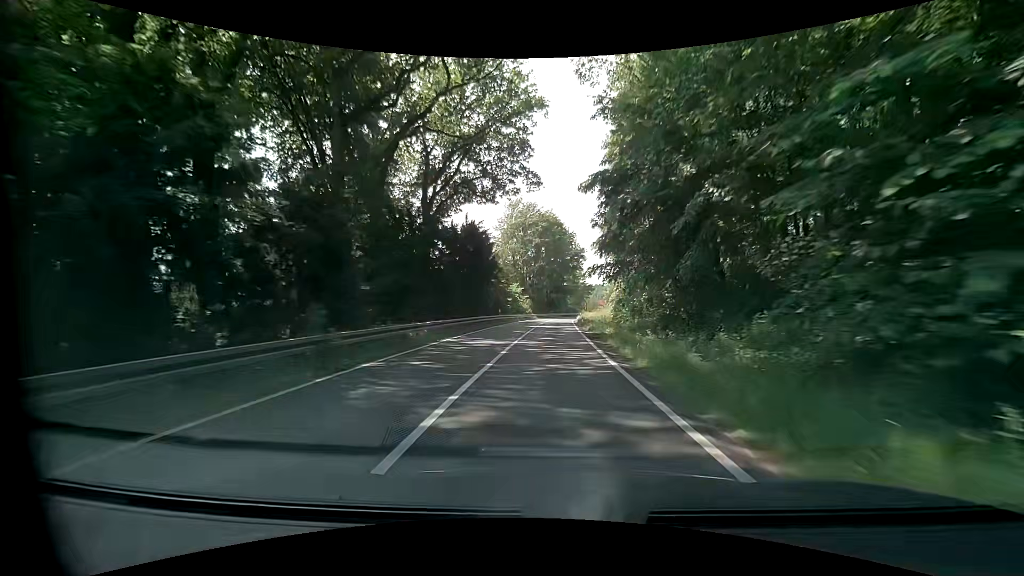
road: secondary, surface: asphalt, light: Day
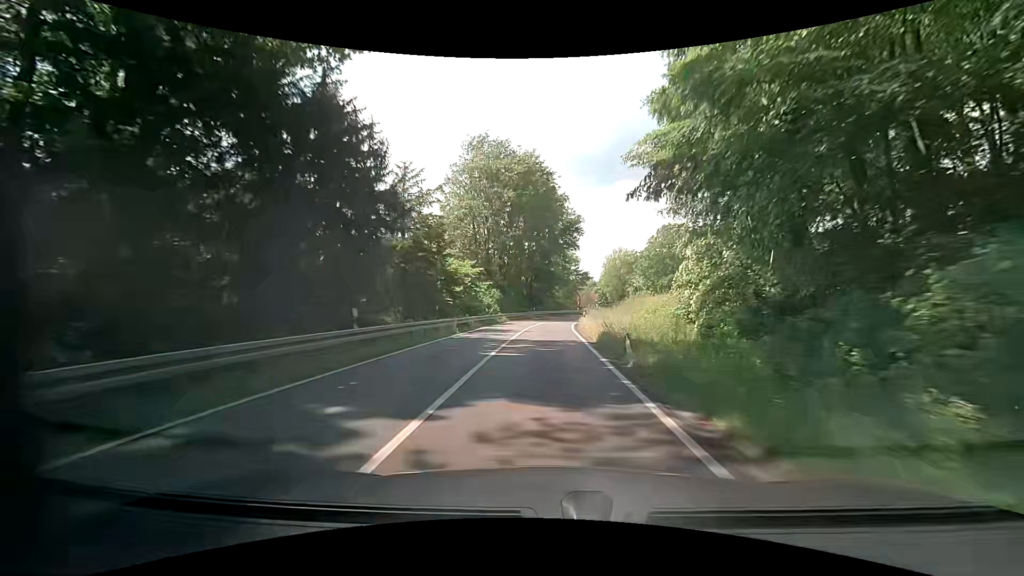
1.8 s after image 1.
(+0.4, +31.8) m; +3°
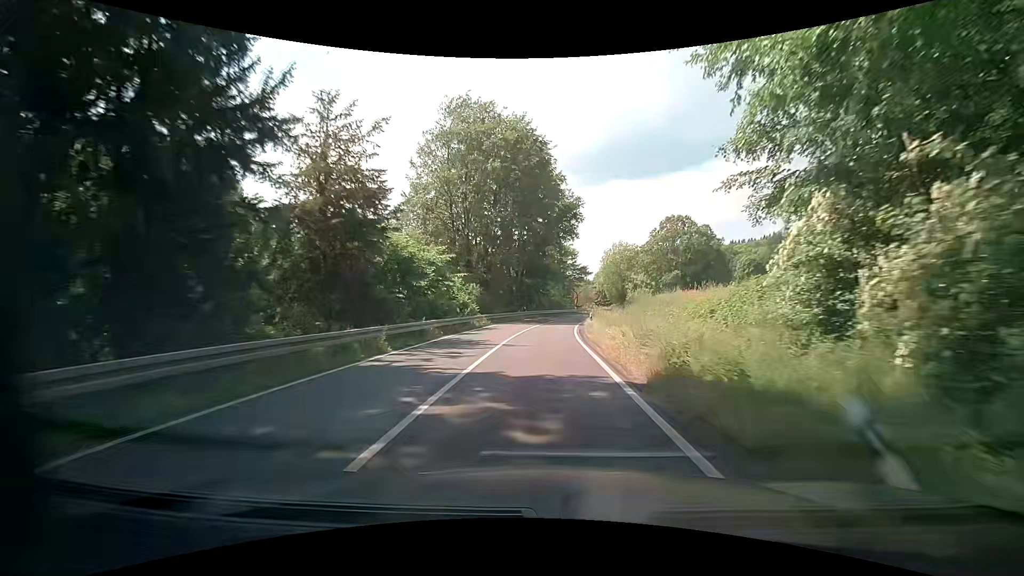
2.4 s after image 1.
(-0.1, +10.4) m; 0°
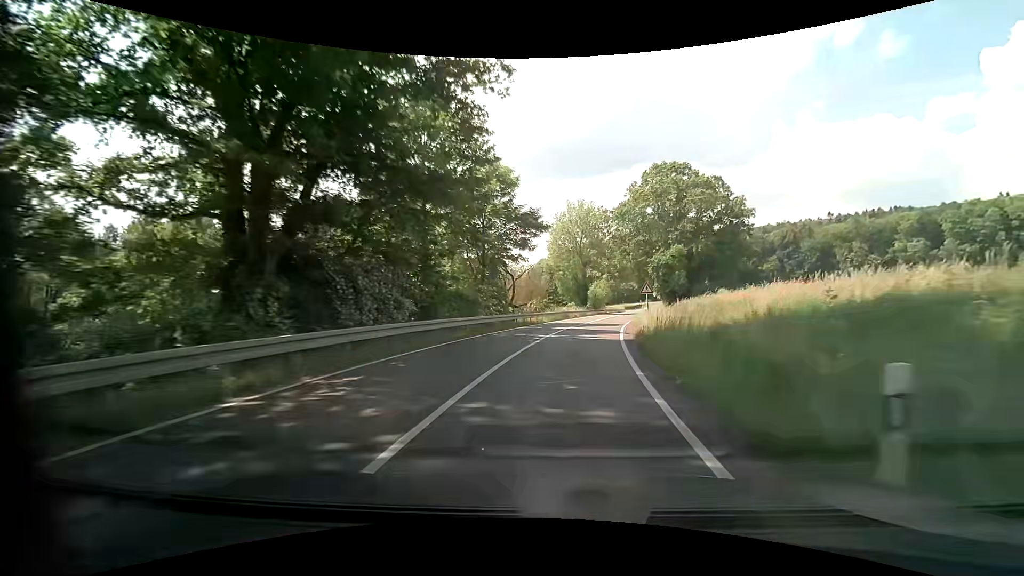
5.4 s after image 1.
(+2.3, +48.0) m; +8°
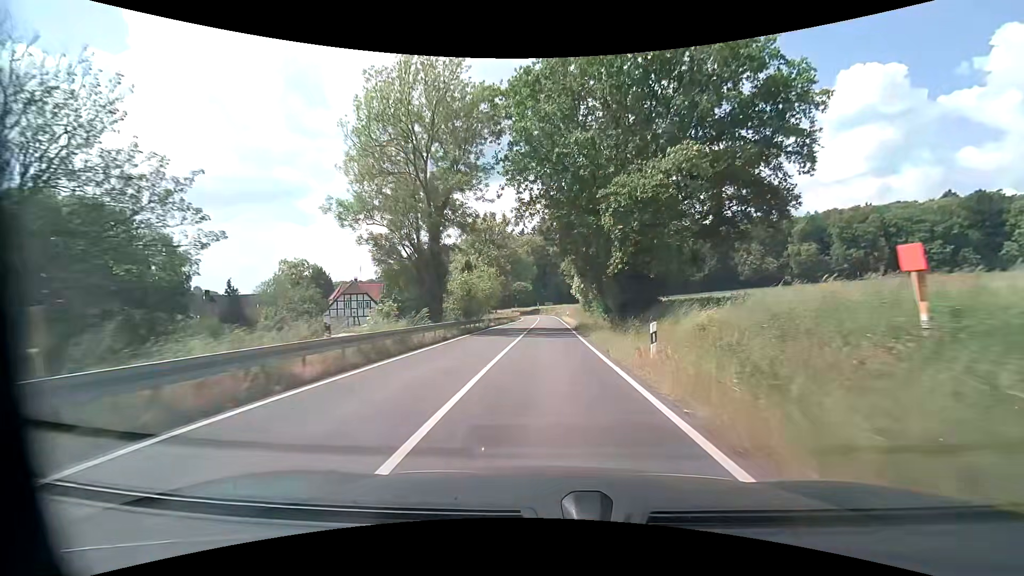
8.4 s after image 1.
(+5.4, +44.2) m; +12°
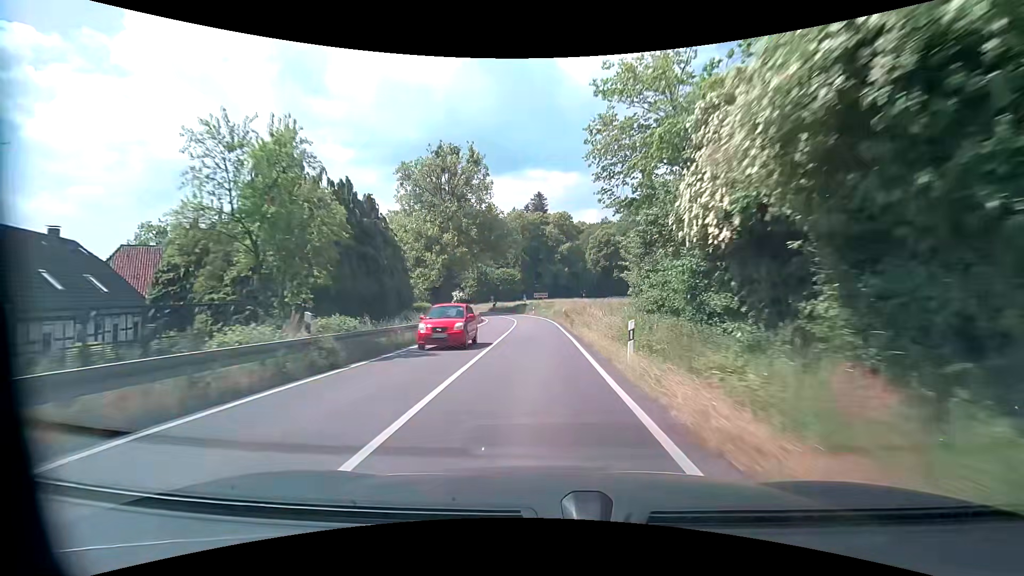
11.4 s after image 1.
(+0.7, +49.3) m; +1°
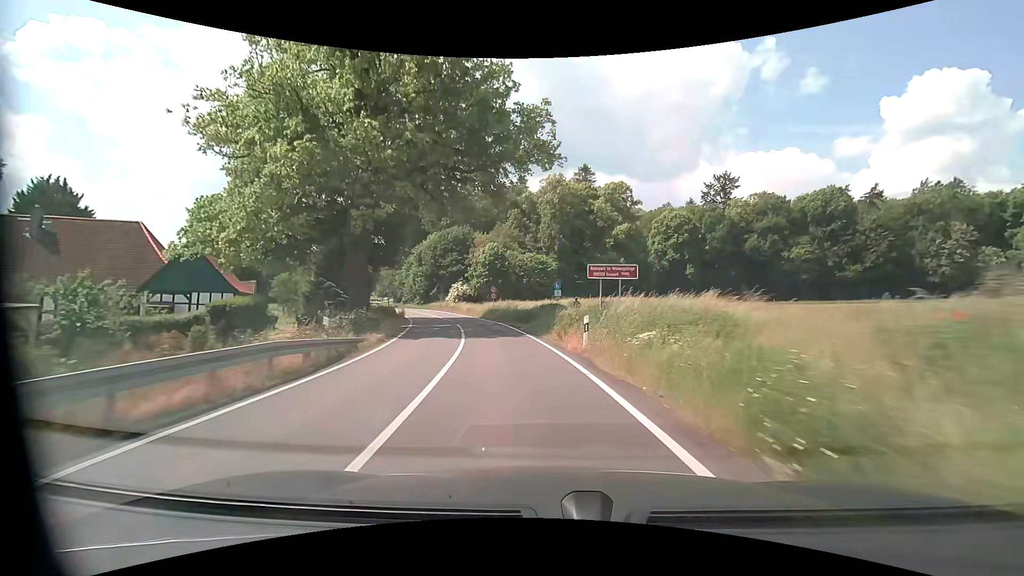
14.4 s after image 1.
(-1.5, +48.0) m; -4°
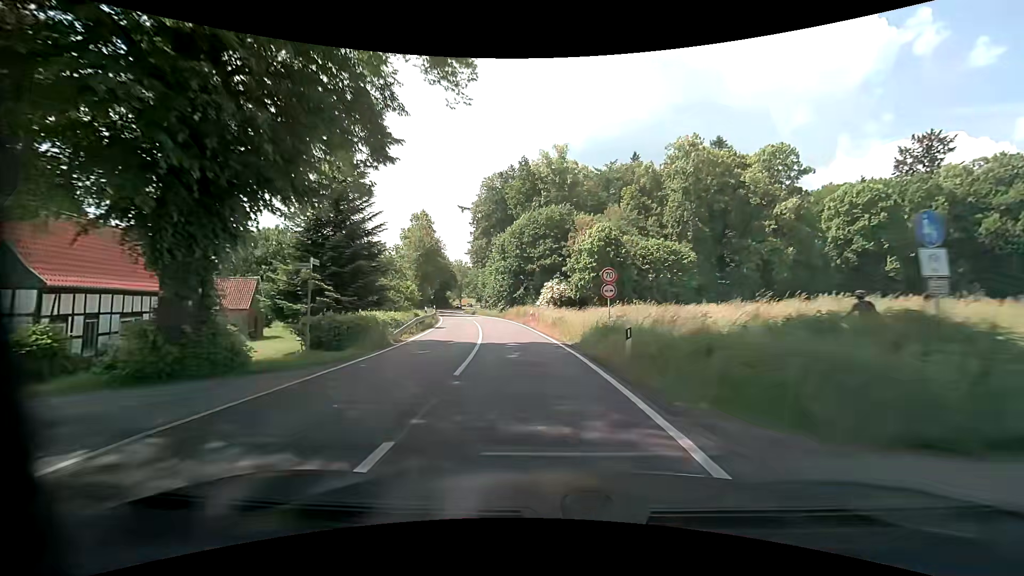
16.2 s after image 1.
(-2.8, +27.8) m; -12°
